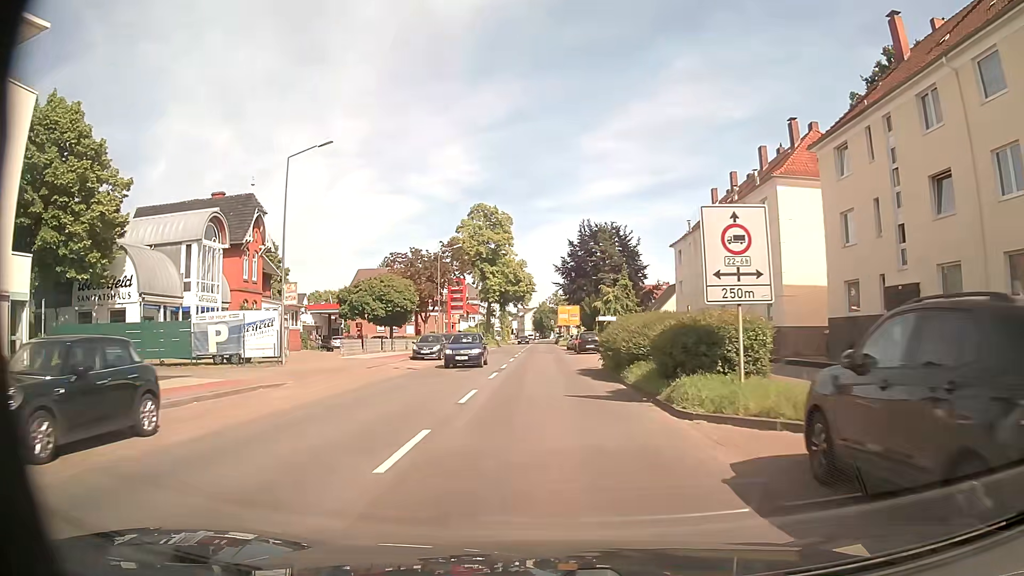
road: secondary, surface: asphalt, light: Day
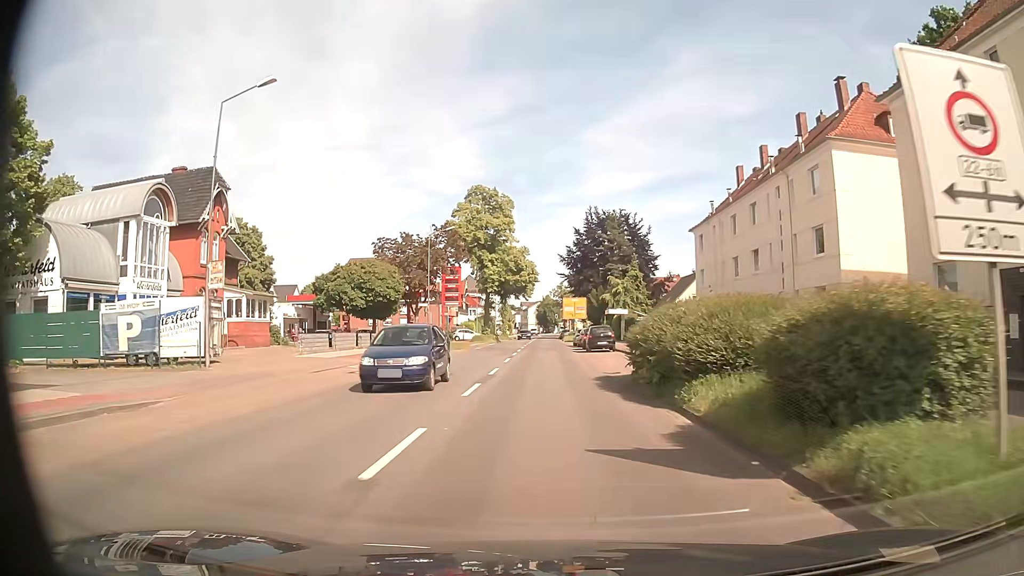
(-0.1, +7.3) m; 0°
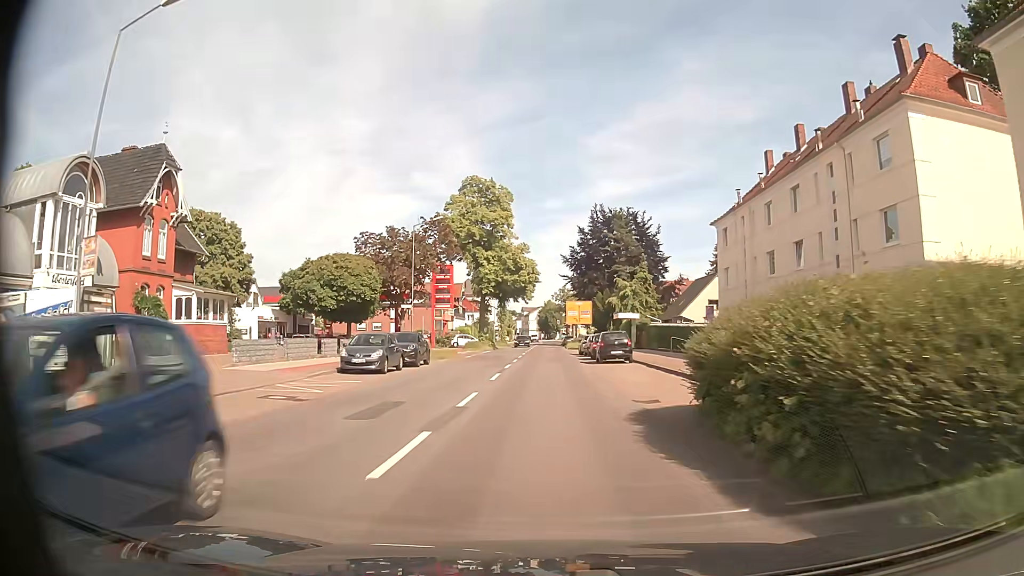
(-0.1, +7.3) m; 0°
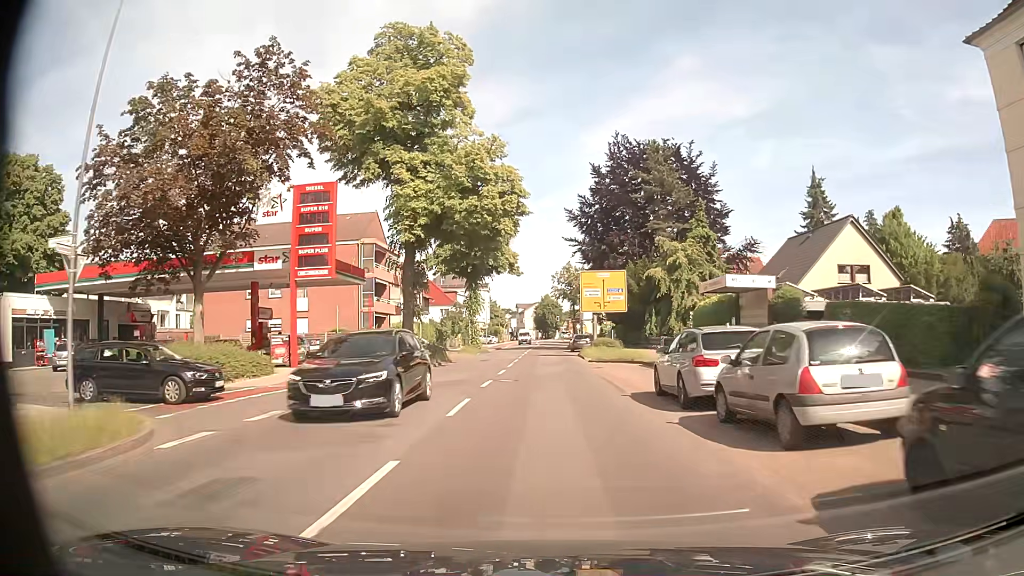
(-0.2, +35.8) m; 0°
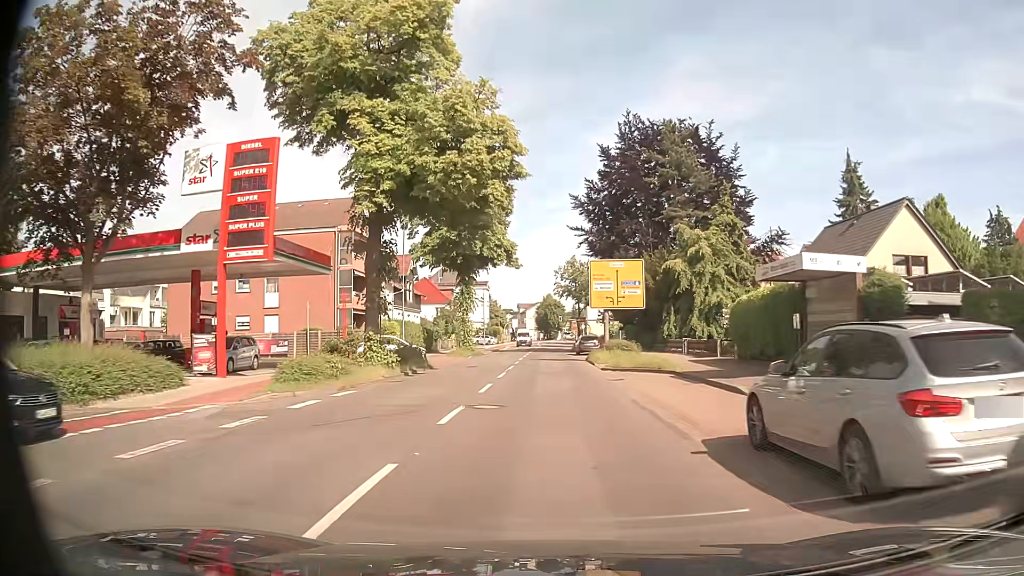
(0.0, +7.1) m; -1°
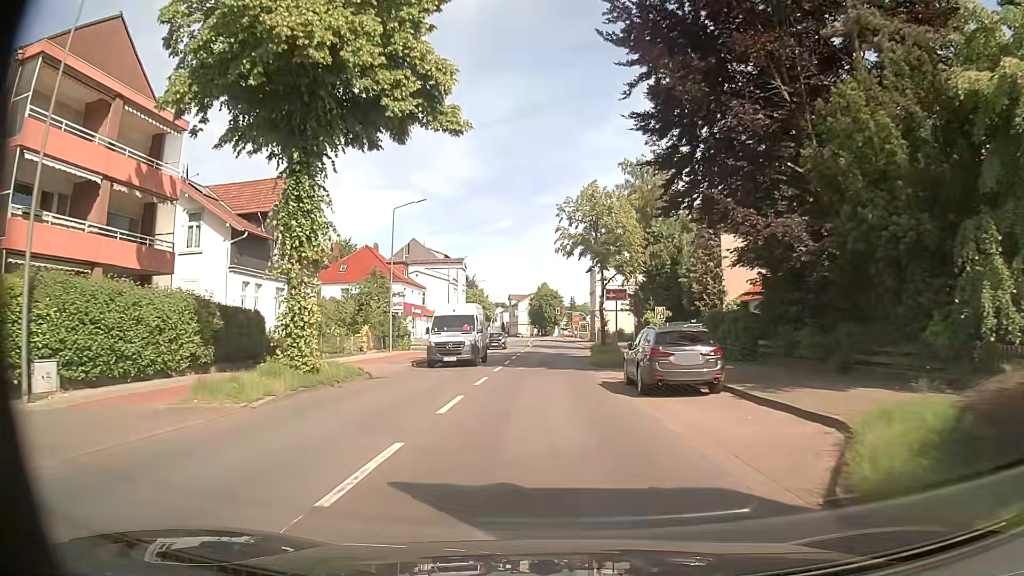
(+0.5, +35.1) m; +1°
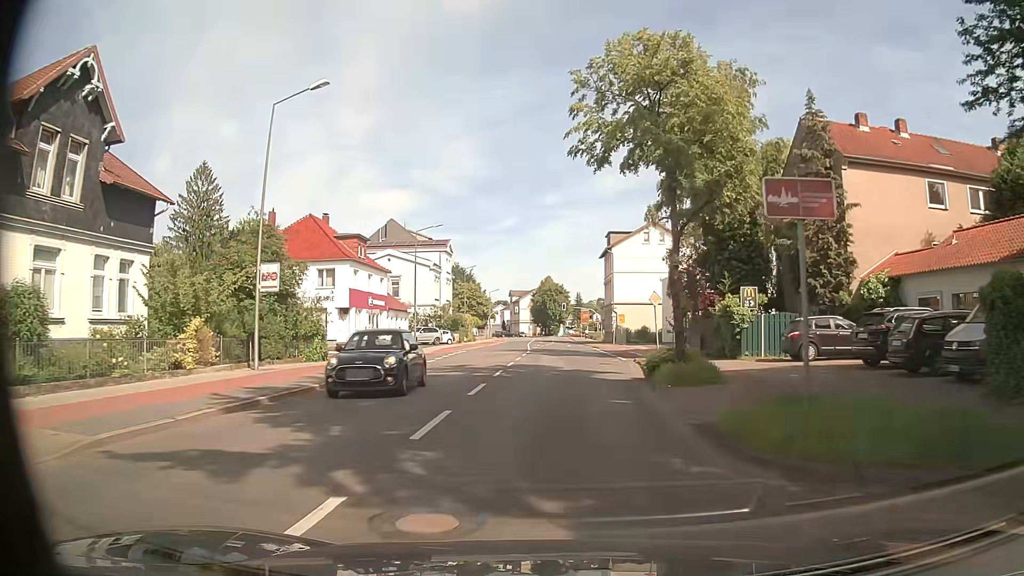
(-0.1, +20.8) m; 0°
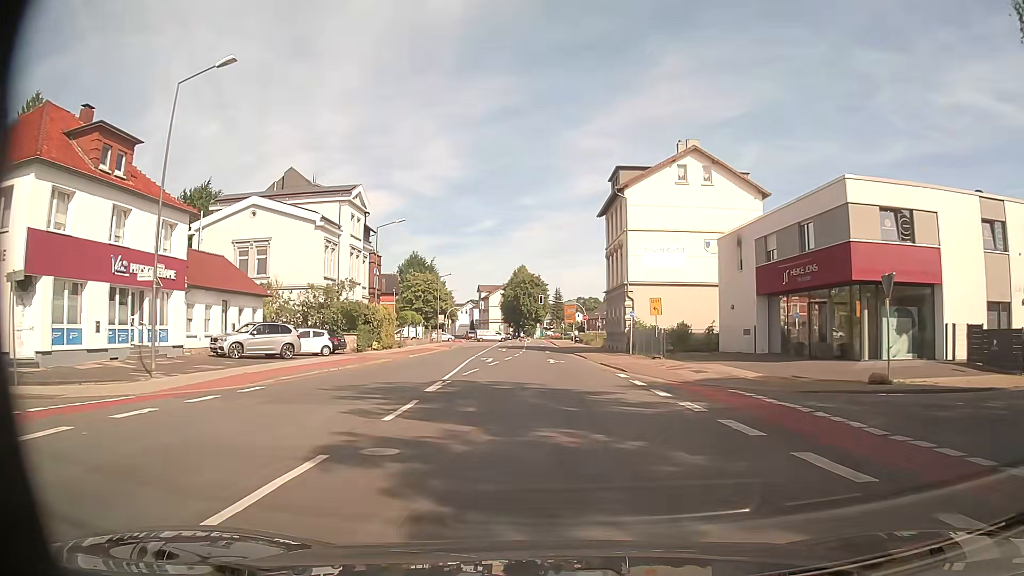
(+0.7, +34.1) m; +1°
